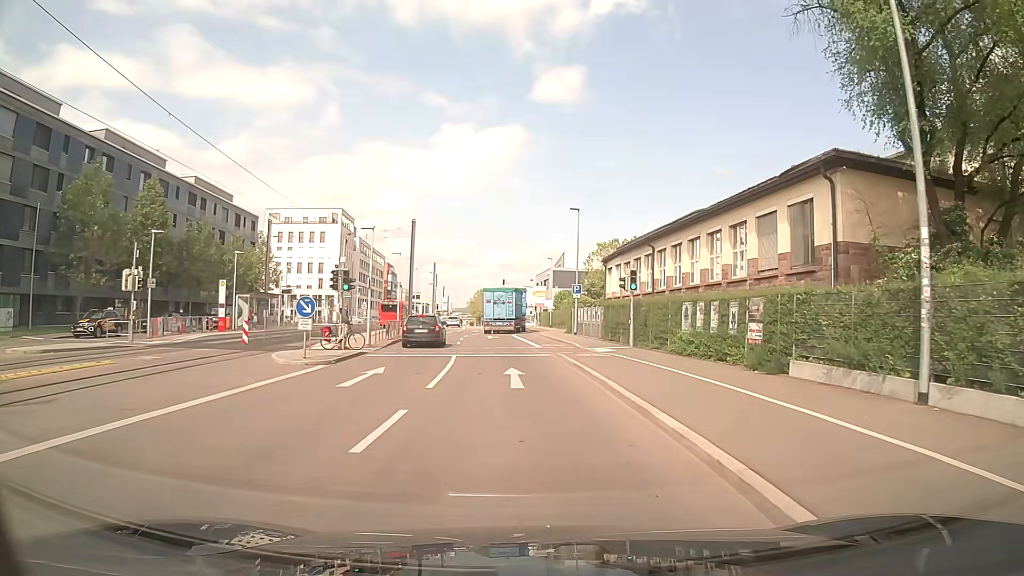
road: secondary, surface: asphalt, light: Day
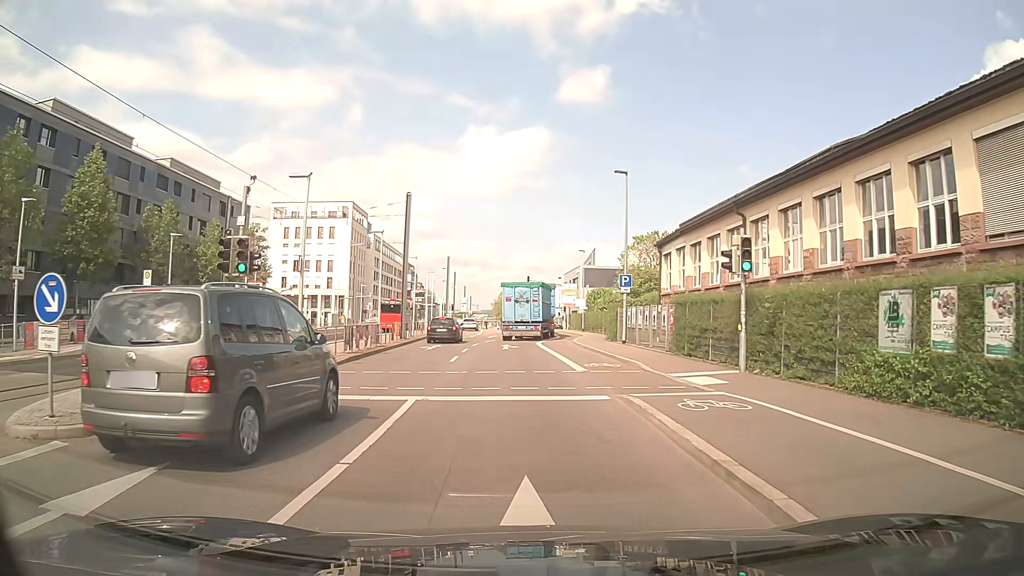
(-0.1, +11.7) m; -2°
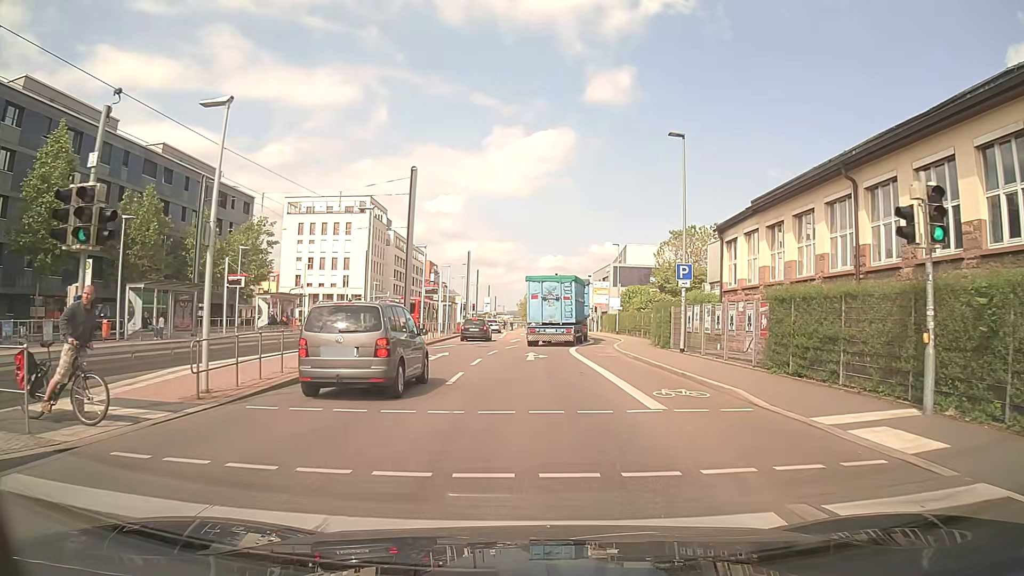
(-0.2, +6.9) m; -1°
